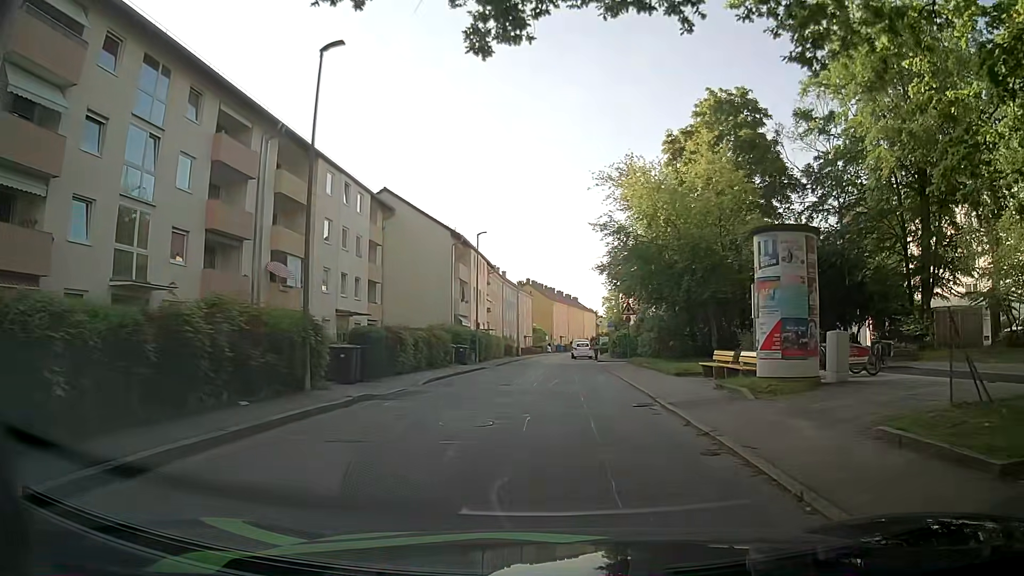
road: residential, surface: asphalt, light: Day
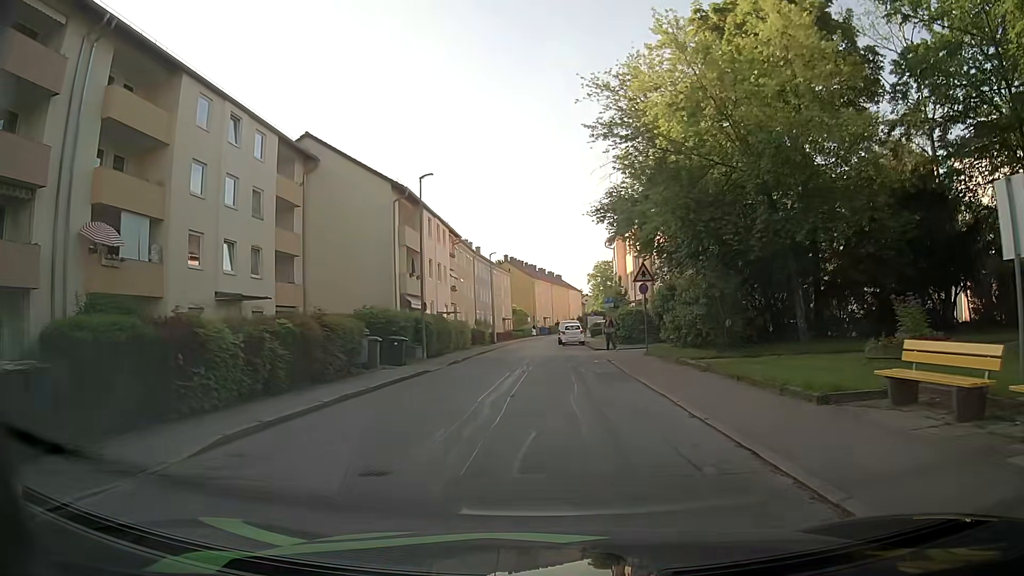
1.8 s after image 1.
(+0.4, +12.5) m; +3°
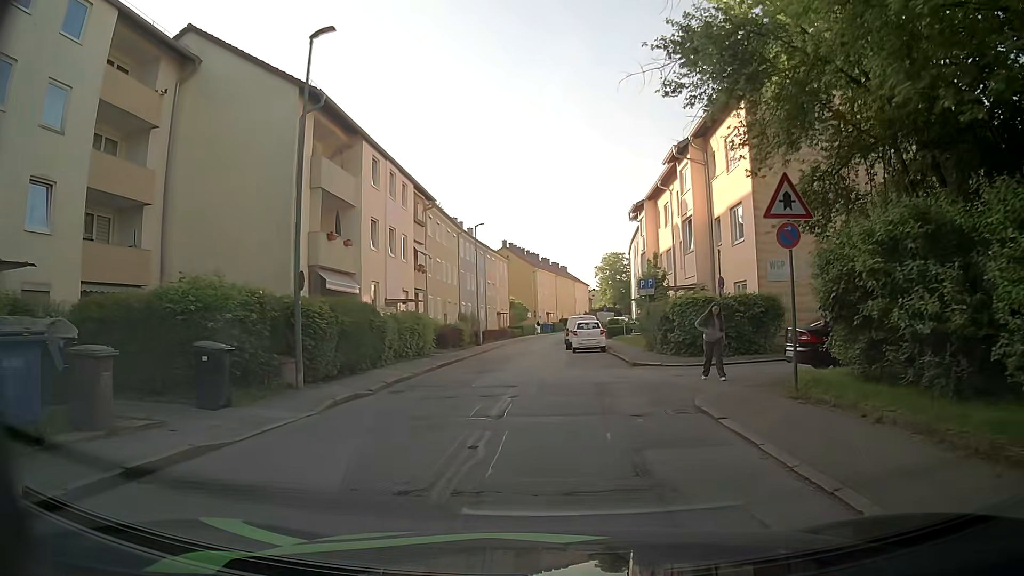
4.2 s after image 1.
(-0.1, +15.0) m; -1°
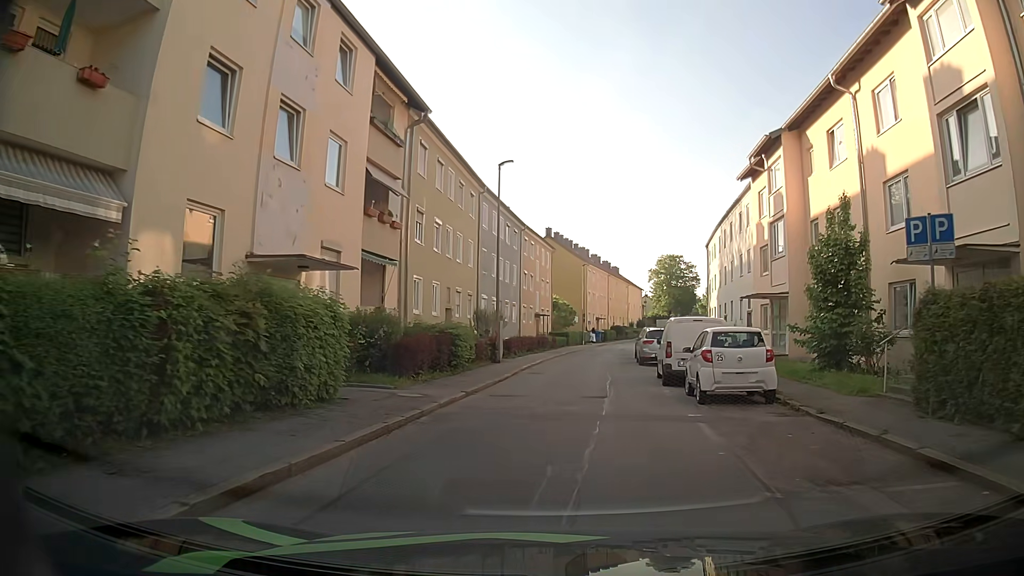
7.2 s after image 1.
(-0.8, +18.2) m; -2°
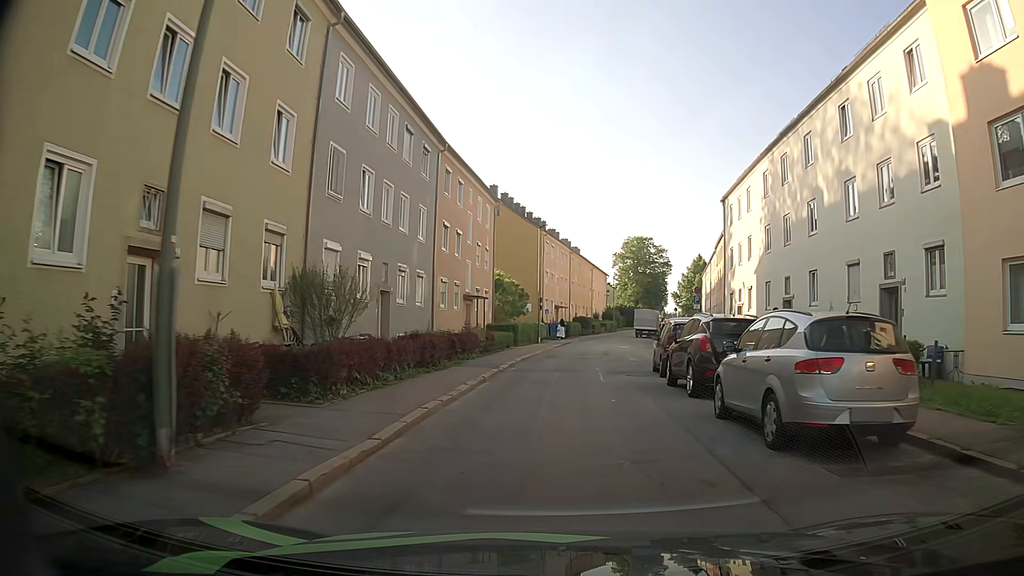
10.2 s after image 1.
(+0.3, +21.4) m; +3°
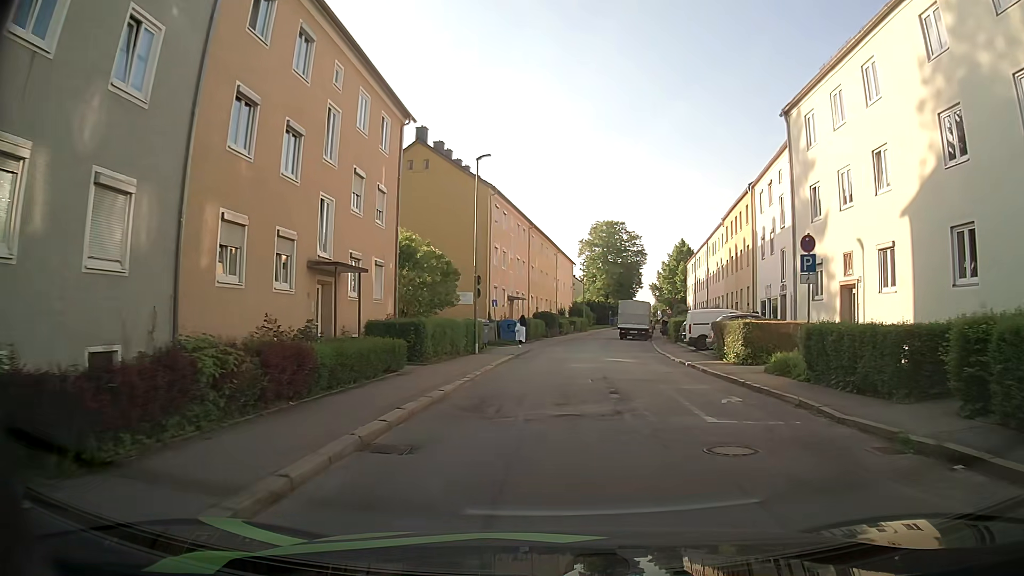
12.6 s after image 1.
(+0.3, +18.8) m; +3°
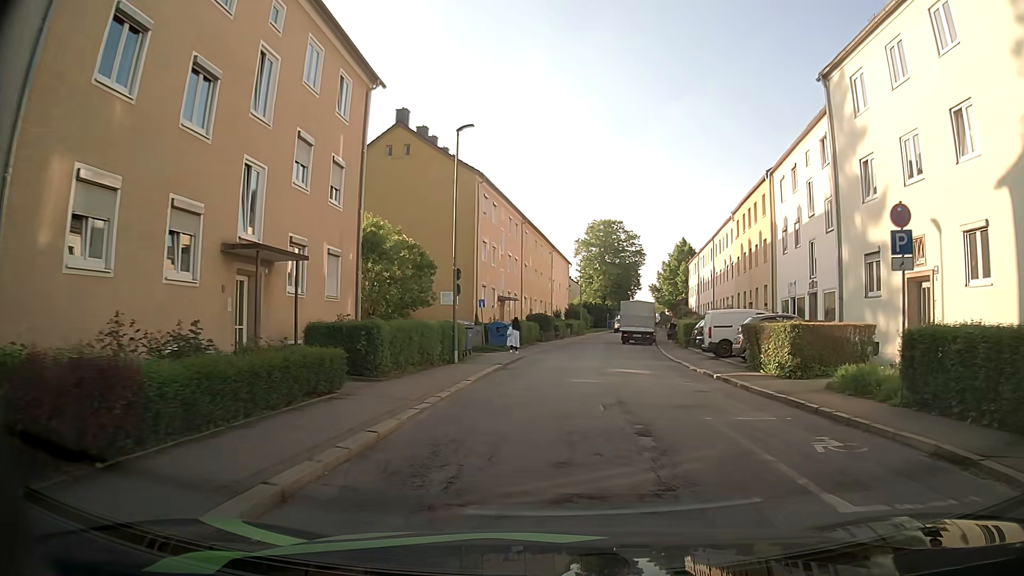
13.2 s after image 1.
(0.0, +4.6) m; +2°
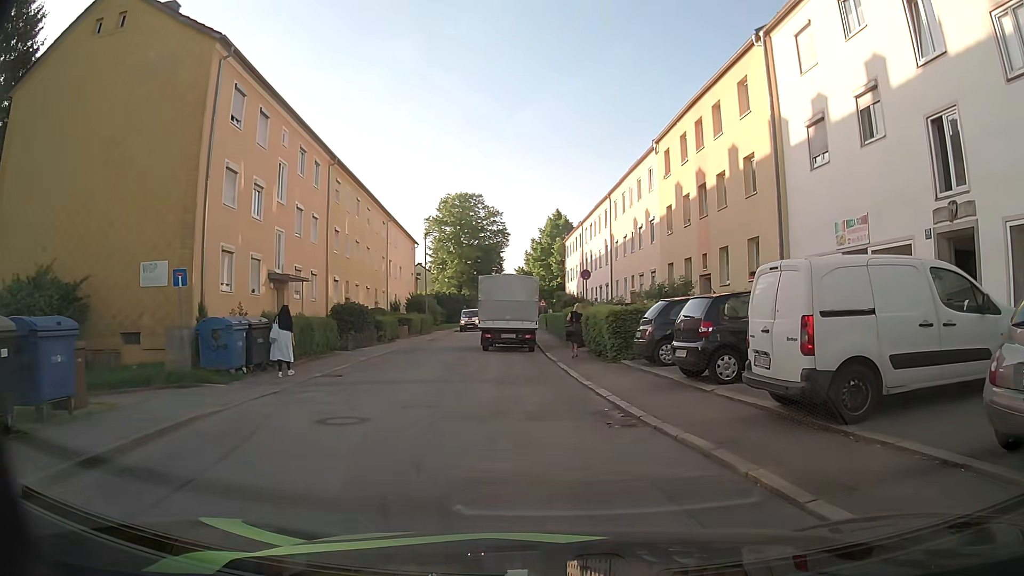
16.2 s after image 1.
(+1.0, +18.4) m; +10°
